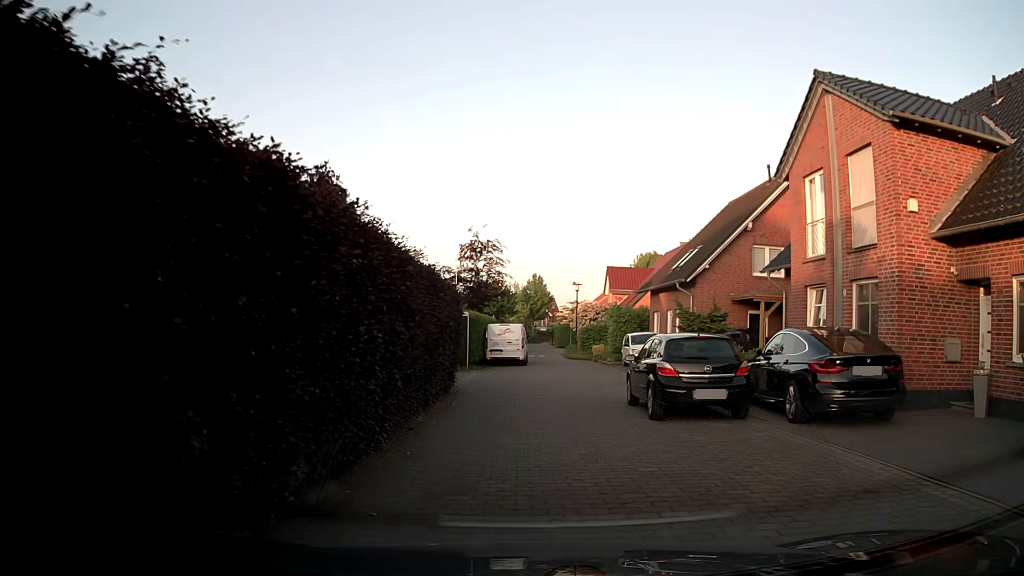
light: Day
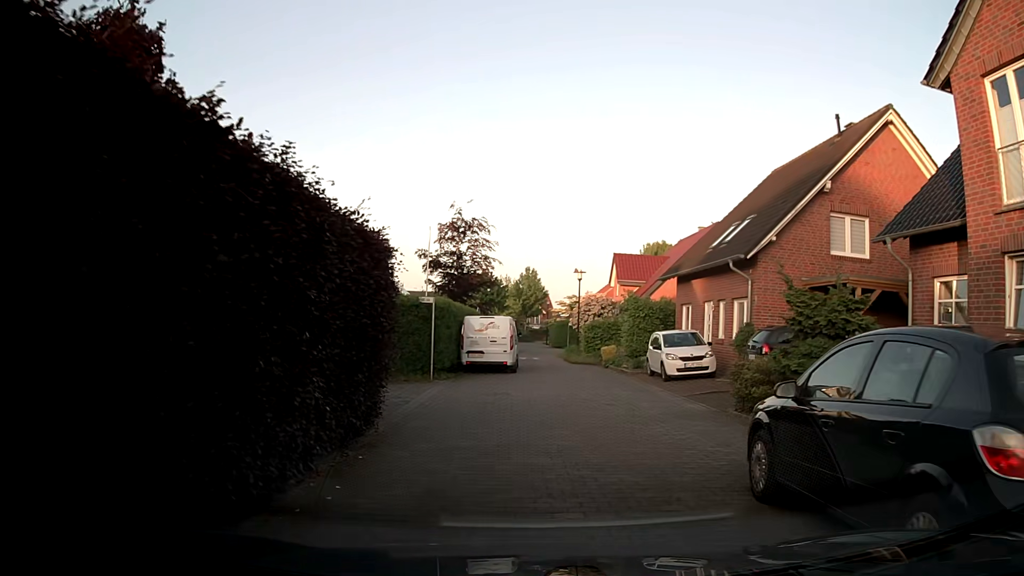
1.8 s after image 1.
(0.0, +8.4) m; +1°
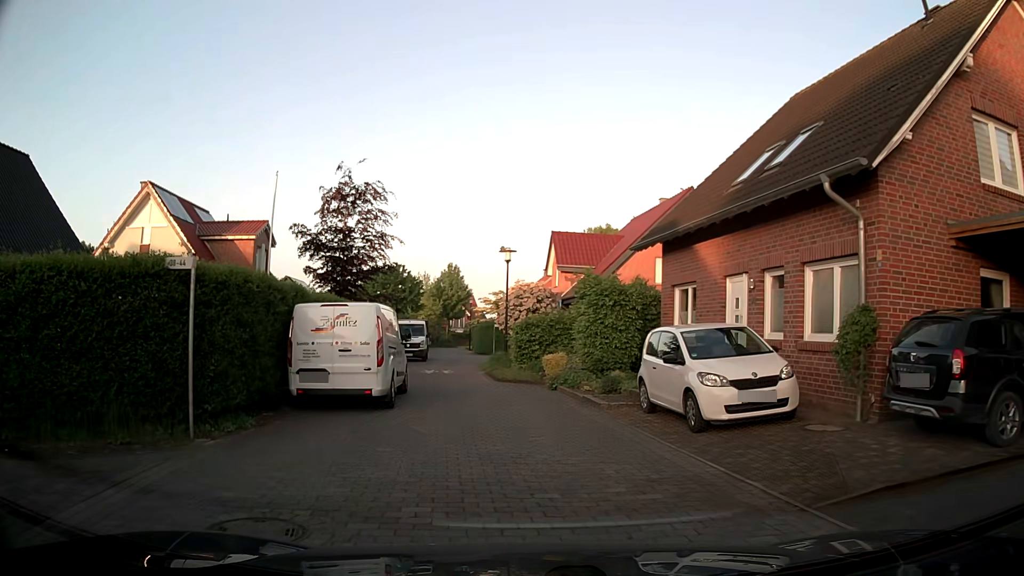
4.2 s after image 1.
(+0.5, +10.9) m; +6°
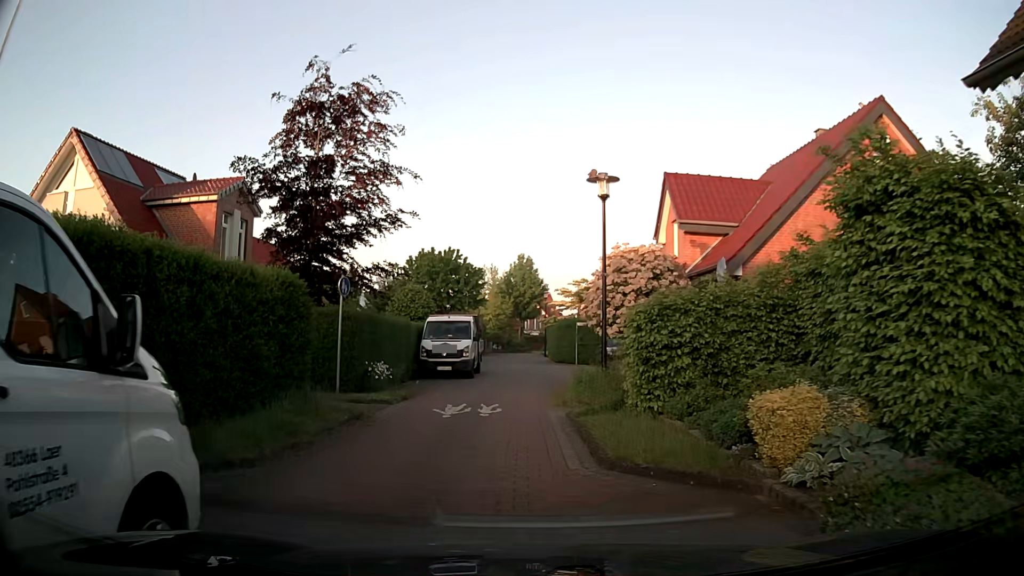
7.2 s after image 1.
(-0.6, +13.5) m; -6°
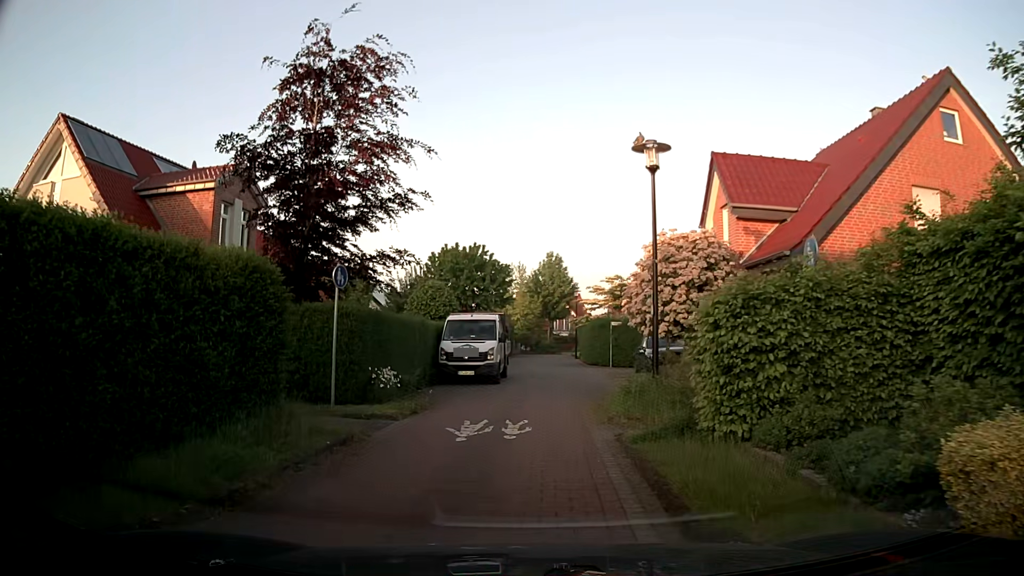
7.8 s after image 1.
(-0.1, +2.7) m; -3°
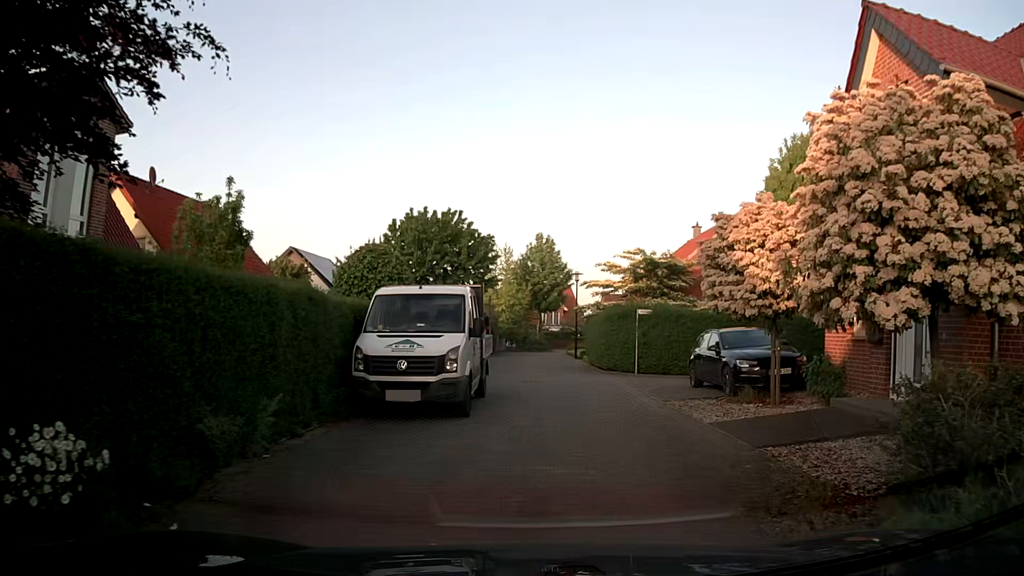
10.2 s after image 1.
(-0.3, +10.6) m; +1°
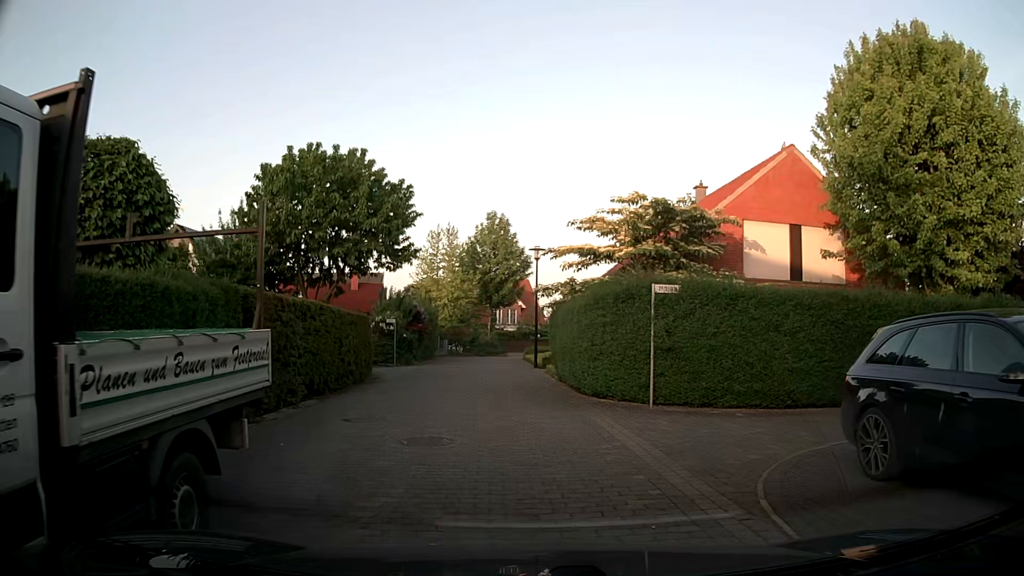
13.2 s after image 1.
(+0.7, +11.6) m; +3°
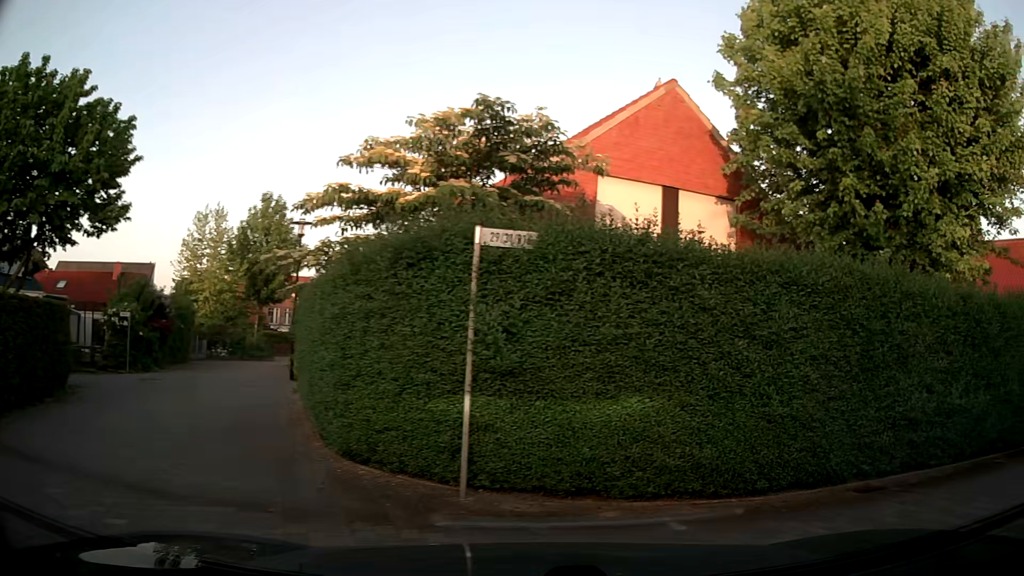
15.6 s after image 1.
(+0.5, +7.2) m; +17°
